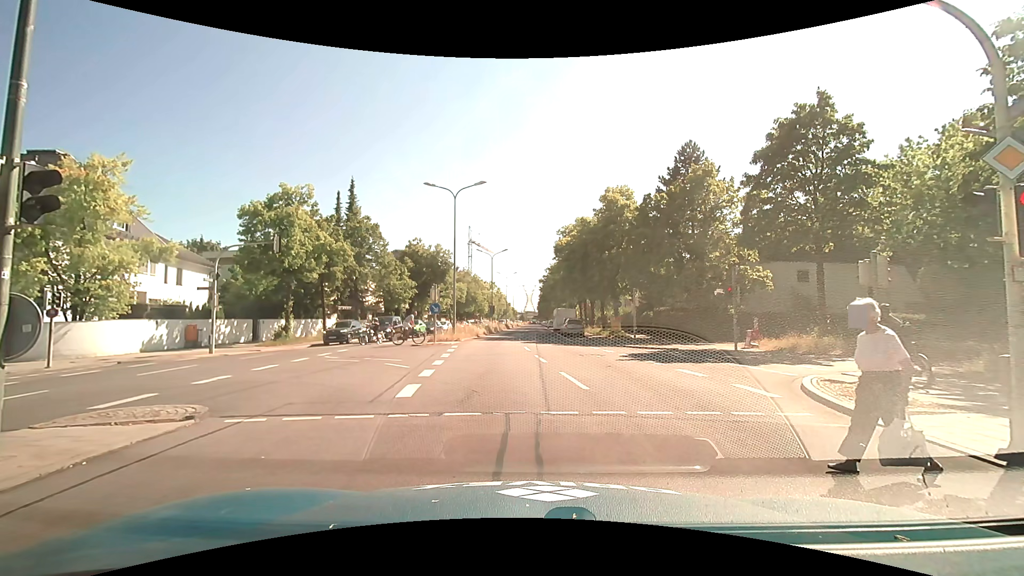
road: primary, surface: asphalt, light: Day
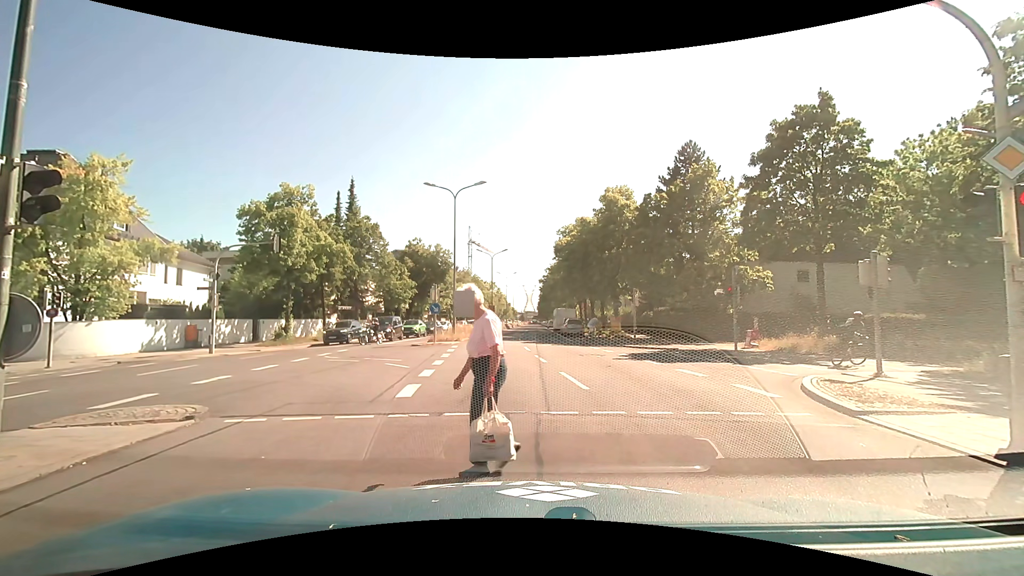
(0.0, 0.0) m; 0°
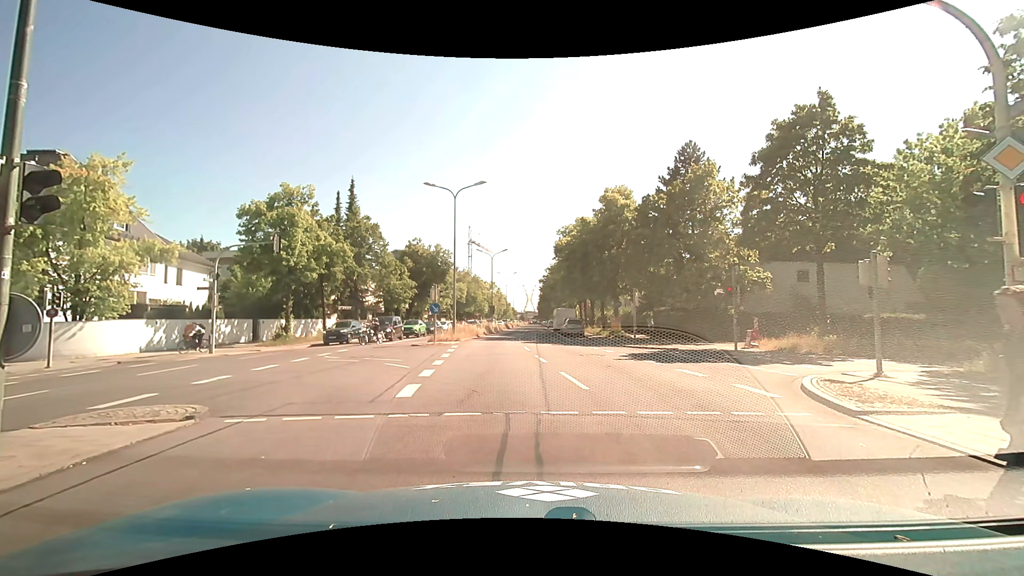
(0.0, 0.0) m; 0°
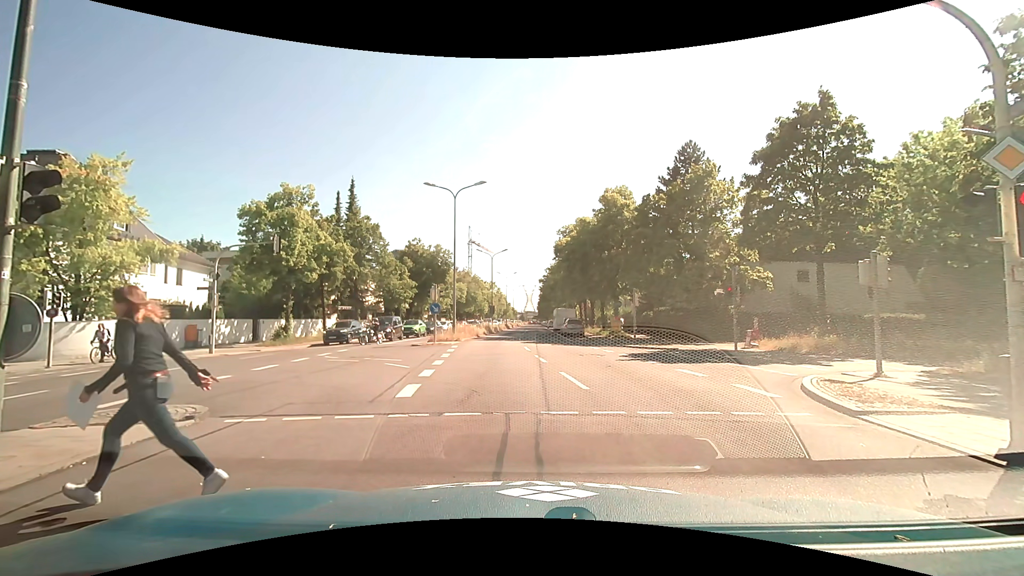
(0.0, 0.0) m; 0°
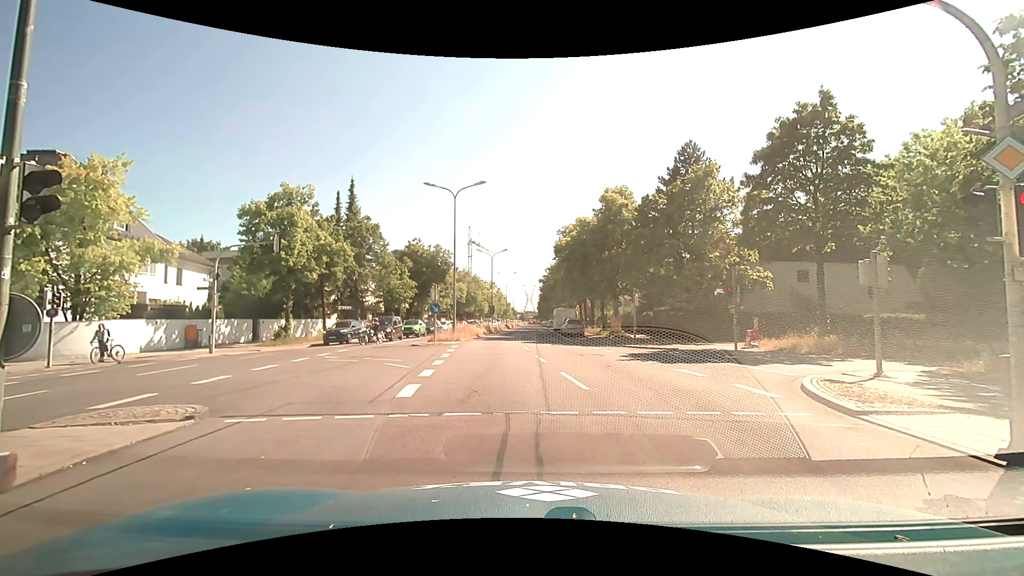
(0.0, 0.0) m; 0°
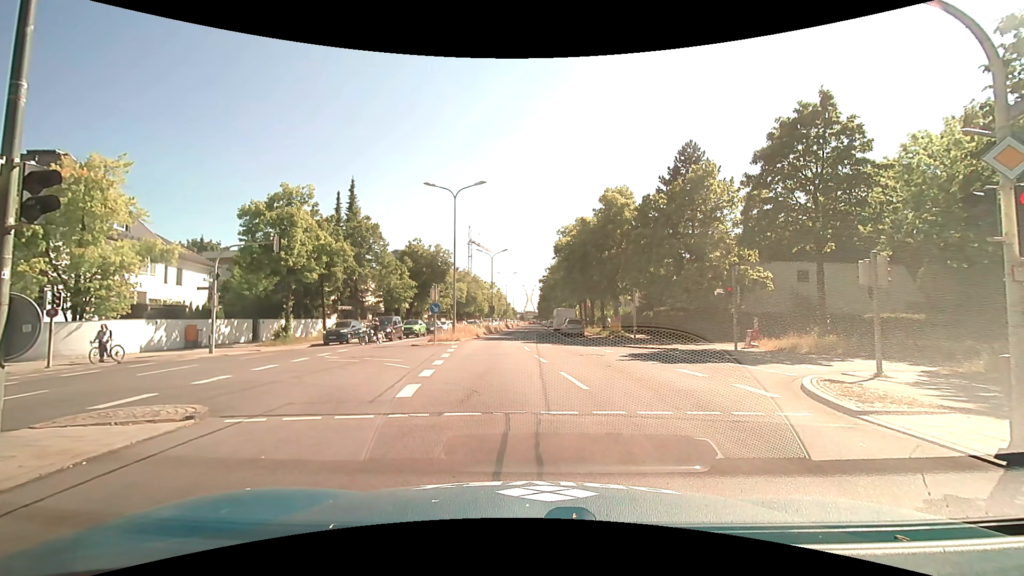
(0.0, 0.0) m; 0°
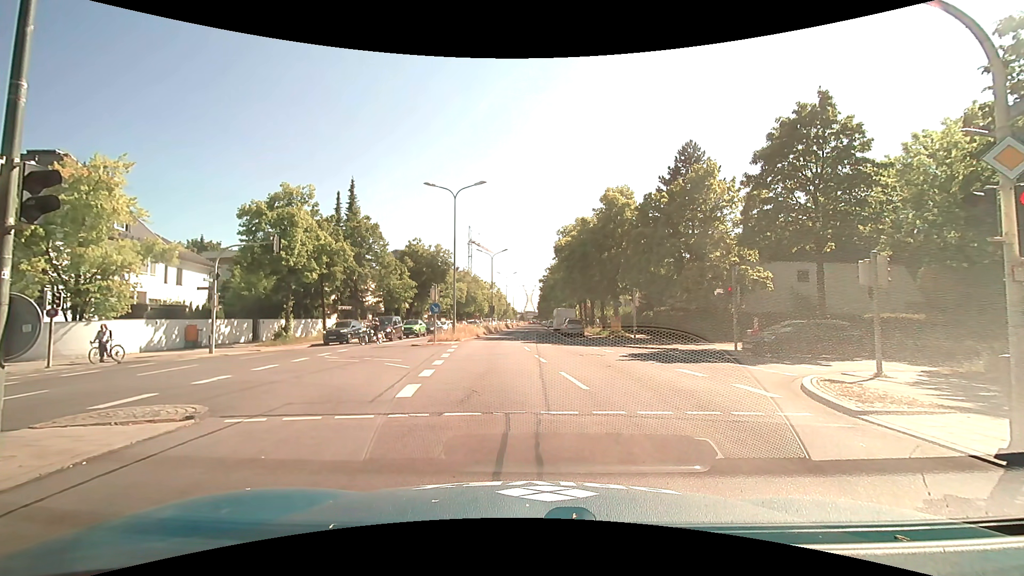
(0.0, 0.0) m; 0°
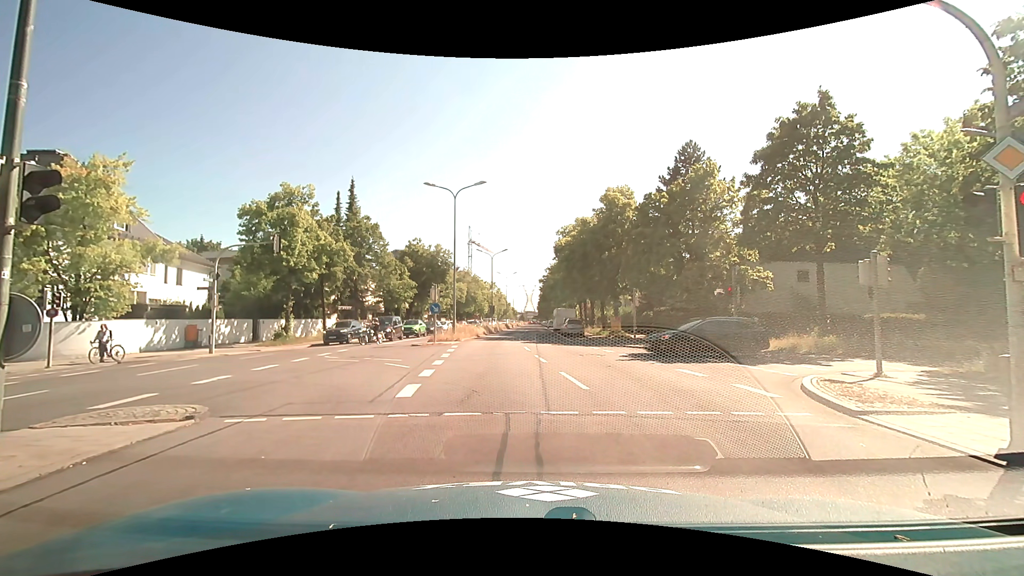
(0.0, 0.0) m; 0°
(0, +10) (-1, +20) (-2, +30) (-2, +40) (-2, +50) (-1, +60) (-1, +70) (0, +80) (0, +90) (0, +100) m
